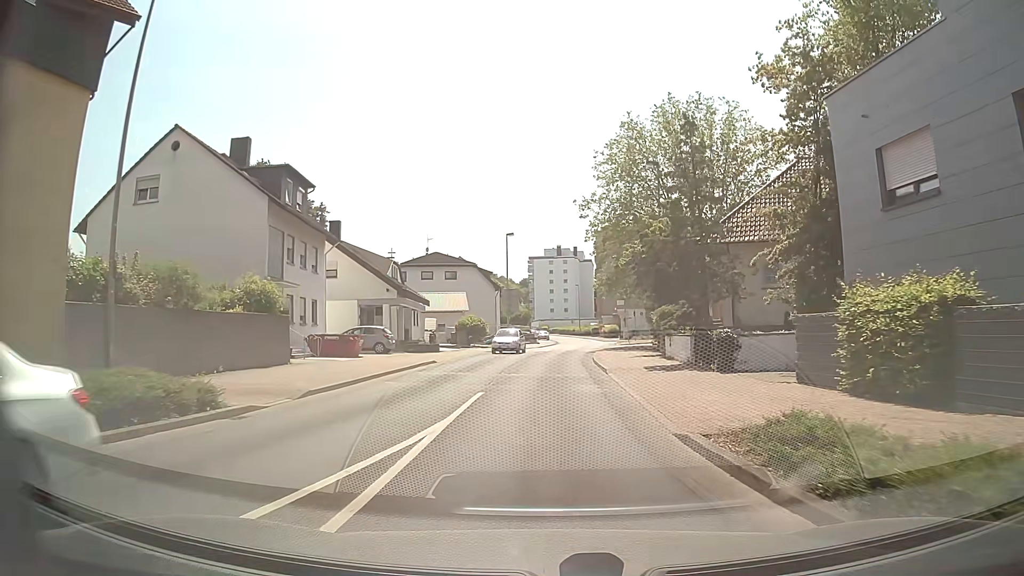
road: secondary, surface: asphalt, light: Day
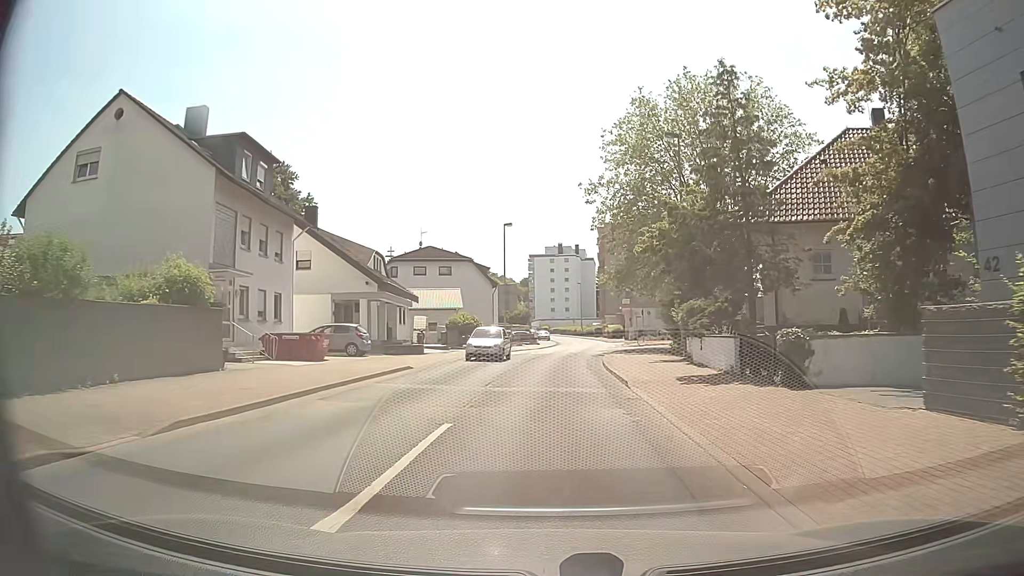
(0.0, +5.5) m; 0°
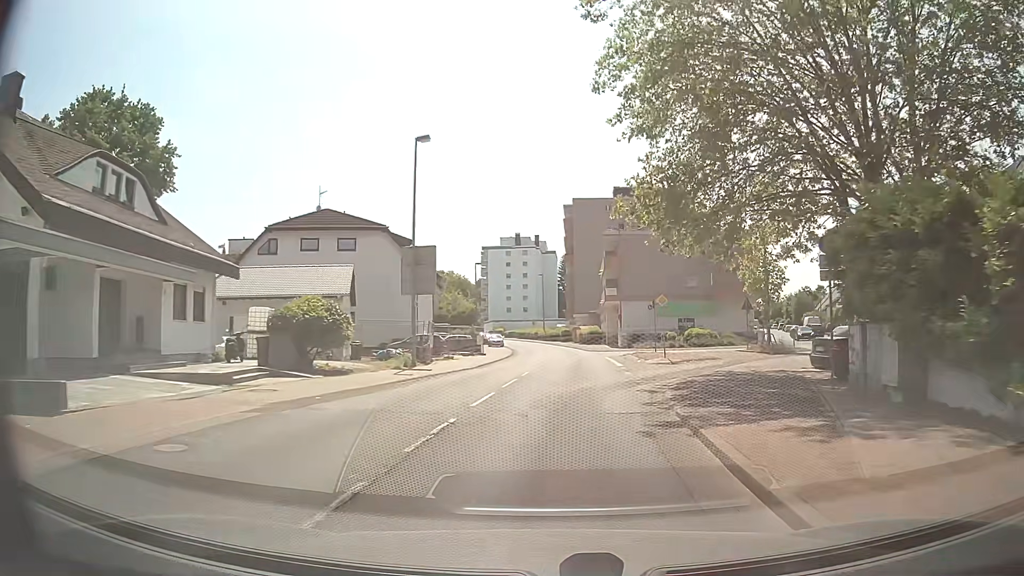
(+0.5, +26.4) m; +3°
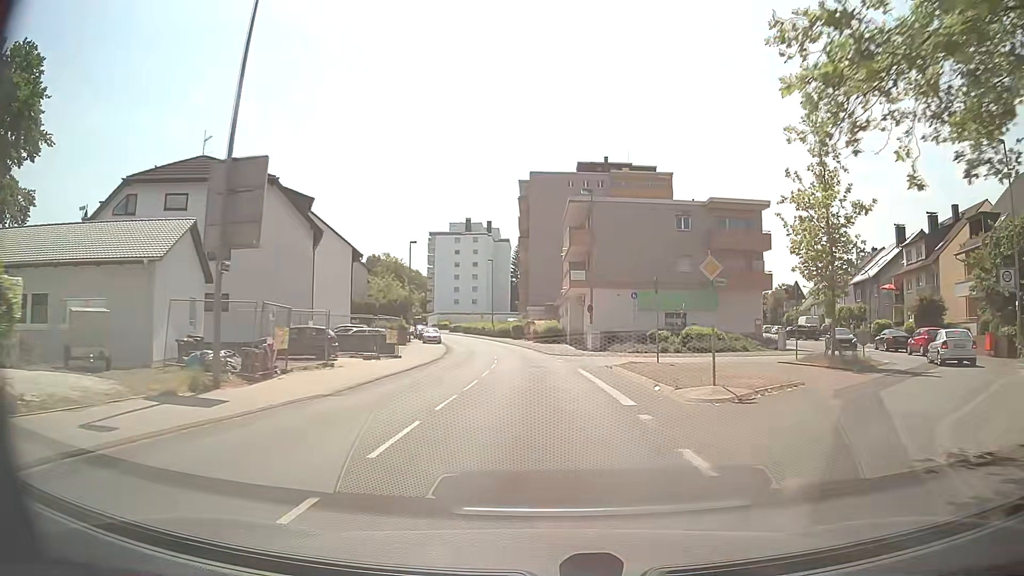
(+0.6, +14.9) m; +4°
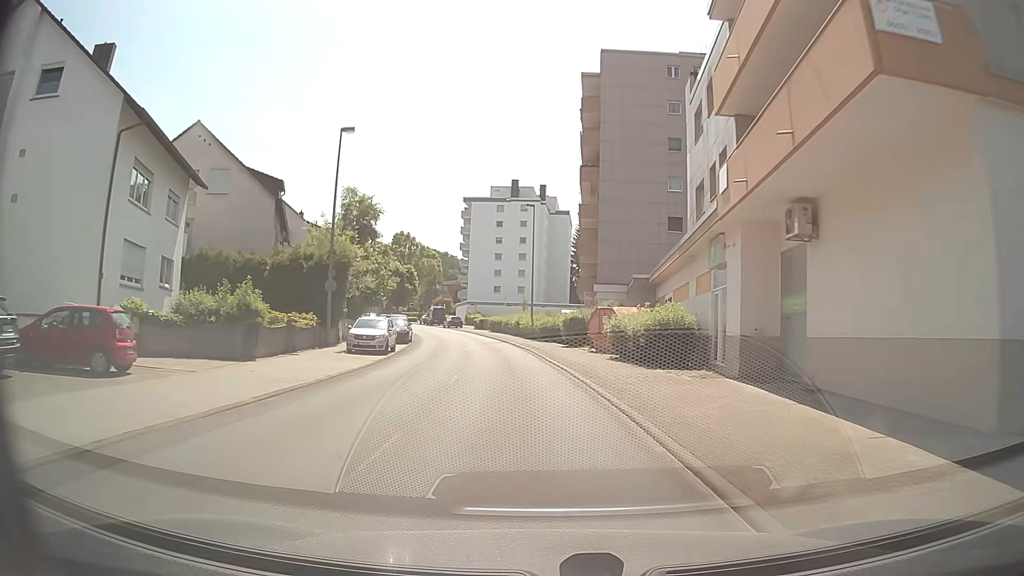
(-1.1, +39.2) m; -5°
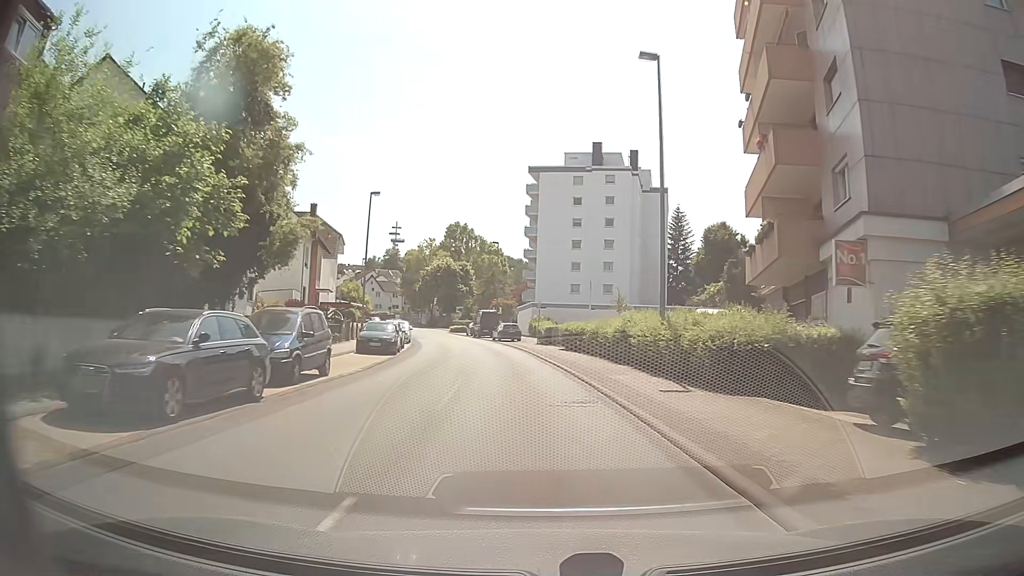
(-2.0, +31.0) m; -7°
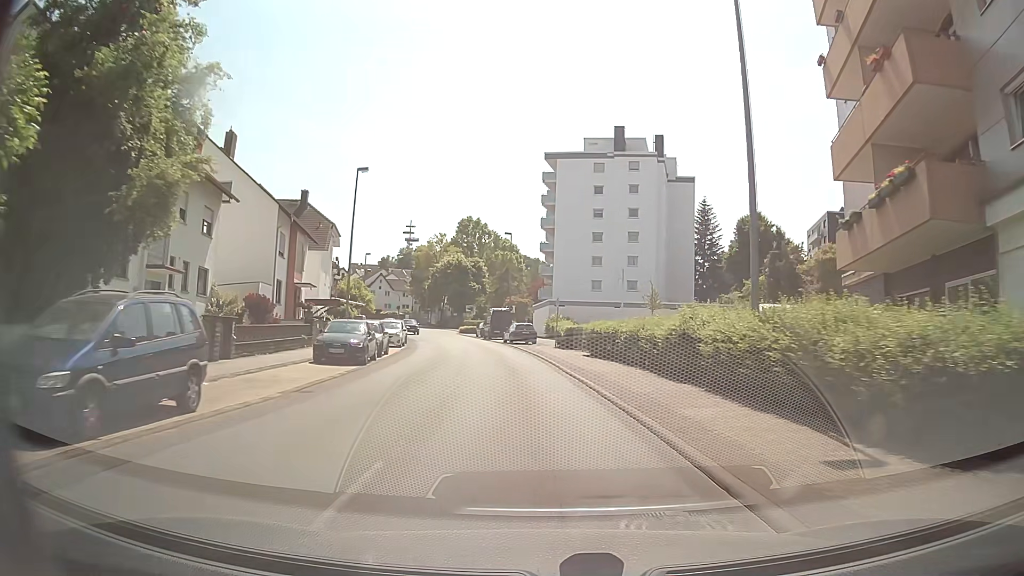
(-0.1, +7.7) m; -1°
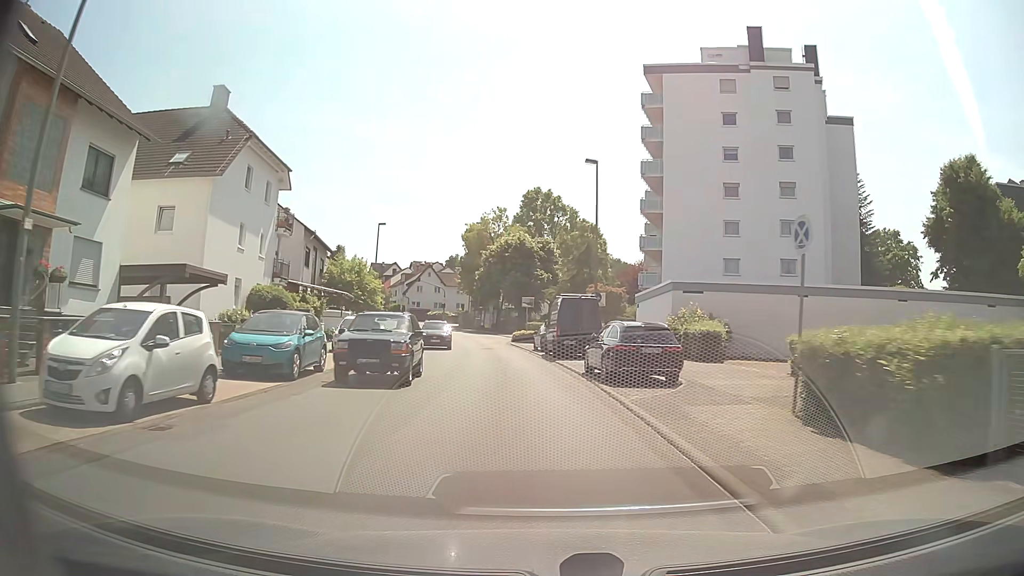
(-1.8, +30.7) m; -6°
(0, +10) (-1, +20) (-2, +30) (-3, +40) (-5, +50) (-7, +60) (-9, +69) (-12, +79) (-16, +88) (-19, +97) m
